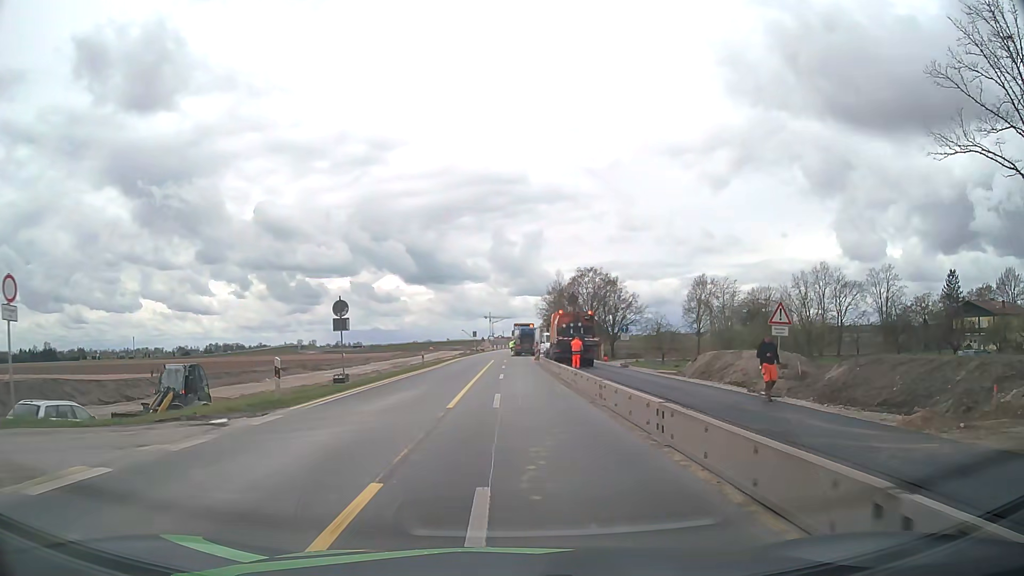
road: motorway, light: Day
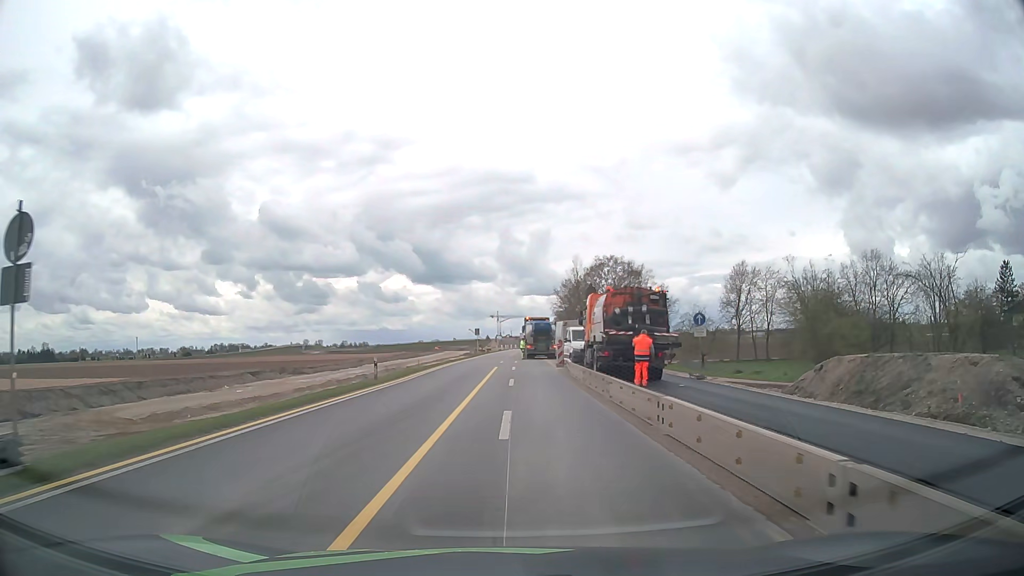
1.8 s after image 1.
(0.0, +17.1) m; 0°
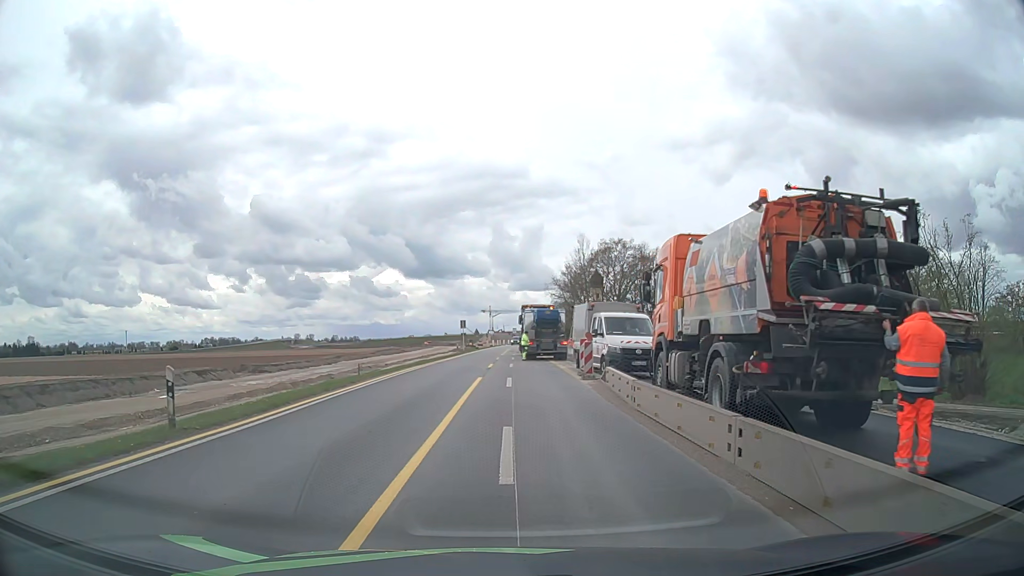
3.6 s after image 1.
(0.0, +15.1) m; 0°
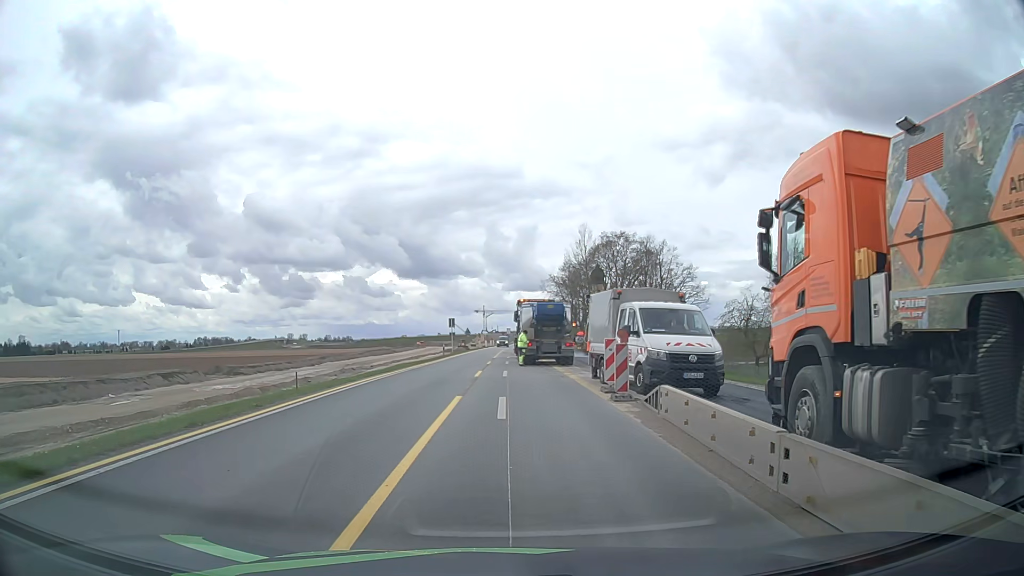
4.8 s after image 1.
(0.0, +7.1) m; 0°
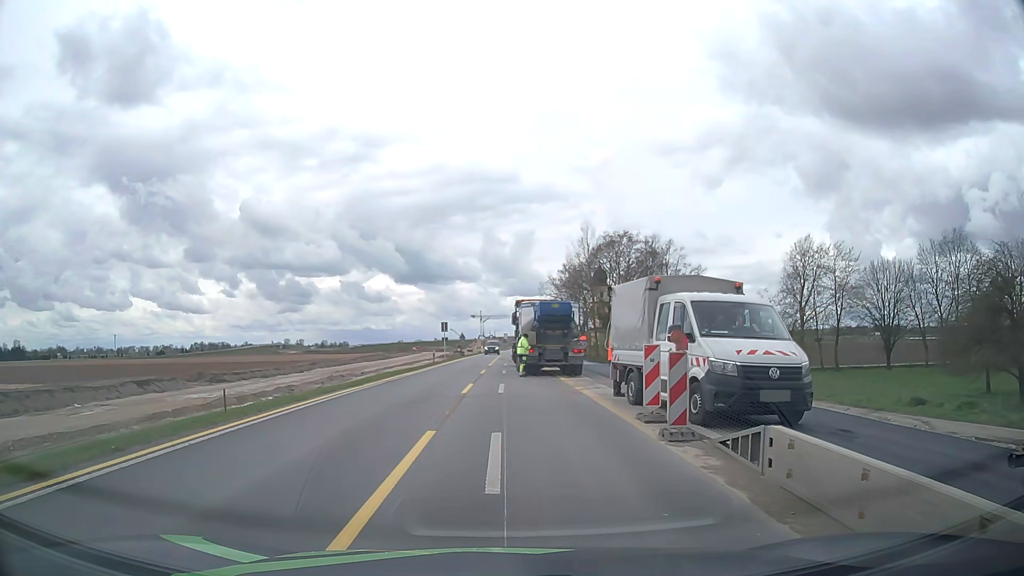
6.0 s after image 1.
(0.0, +4.8) m; 0°
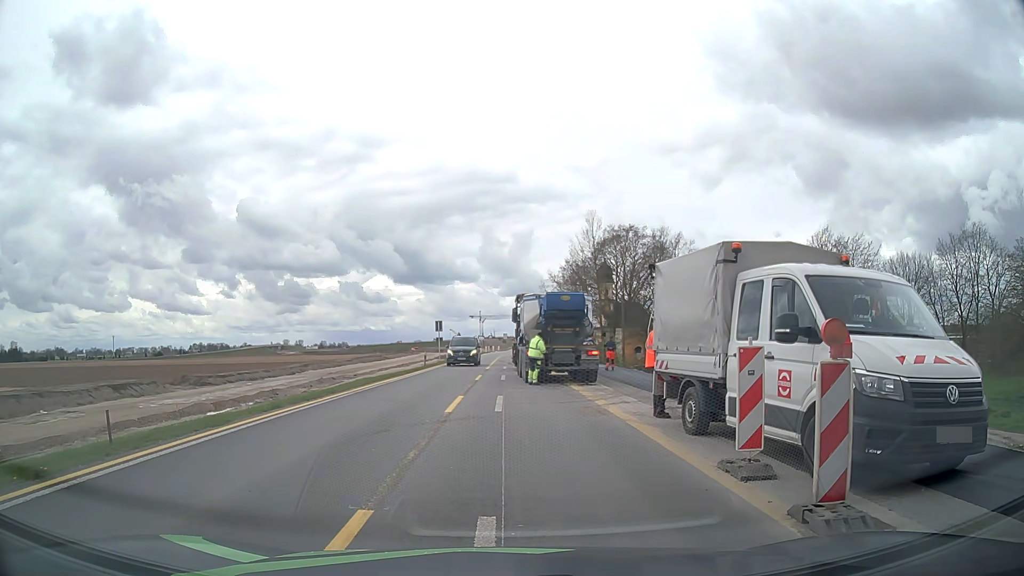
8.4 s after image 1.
(0.0, +4.5) m; +1°
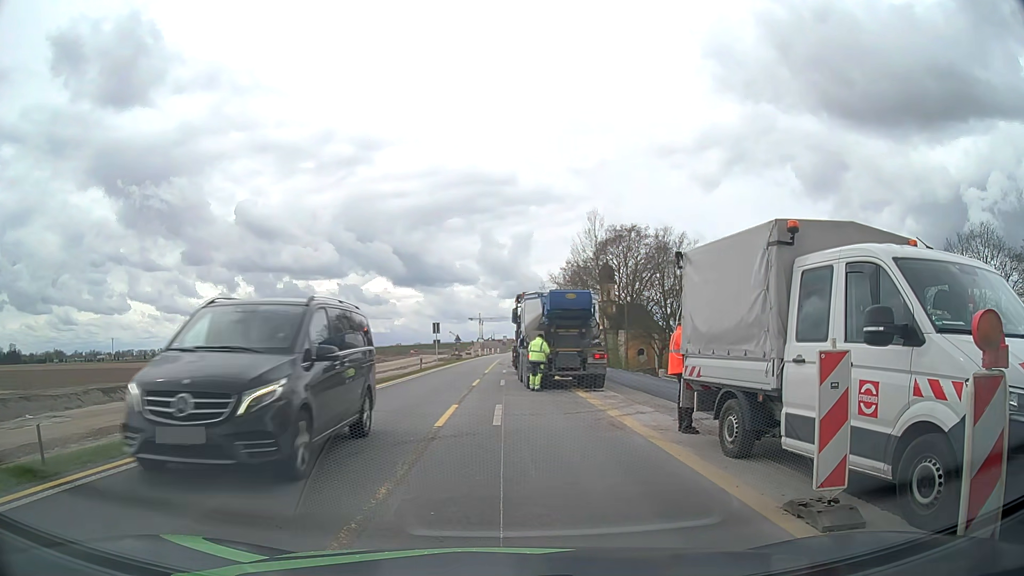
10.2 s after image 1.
(0.0, +1.9) m; 0°
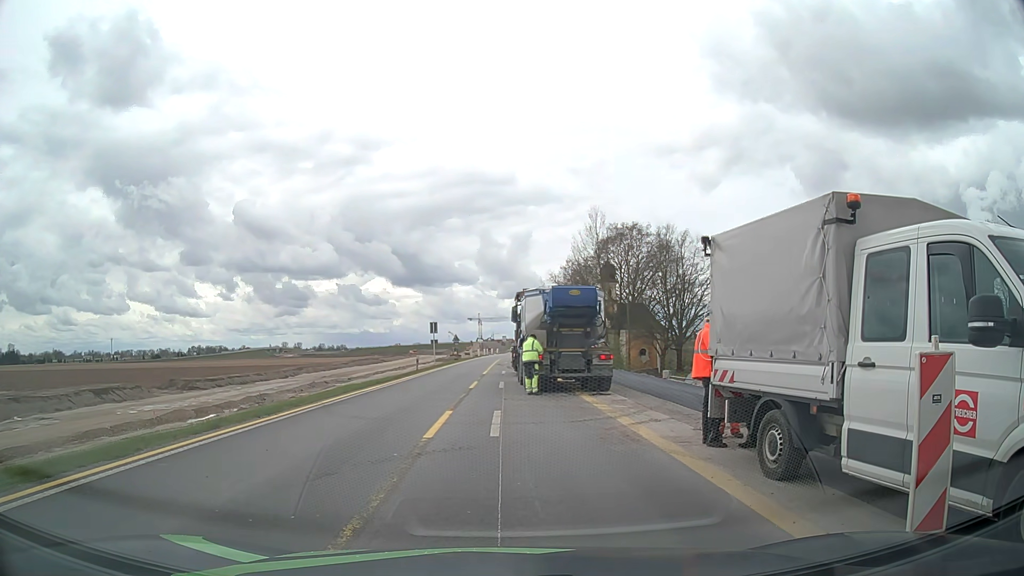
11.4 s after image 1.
(0.0, +1.4) m; 0°
